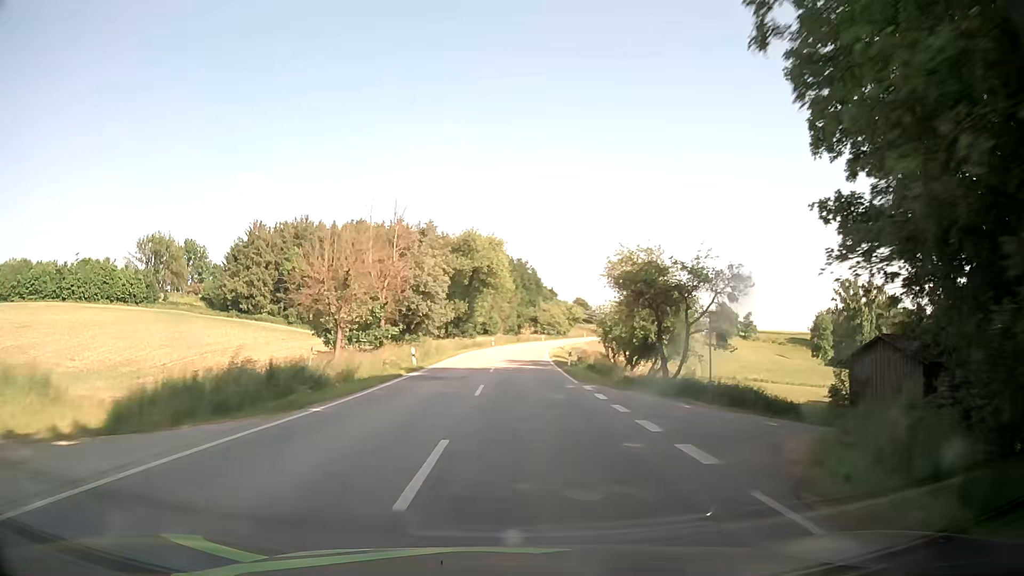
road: secondary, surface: asphalt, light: Day
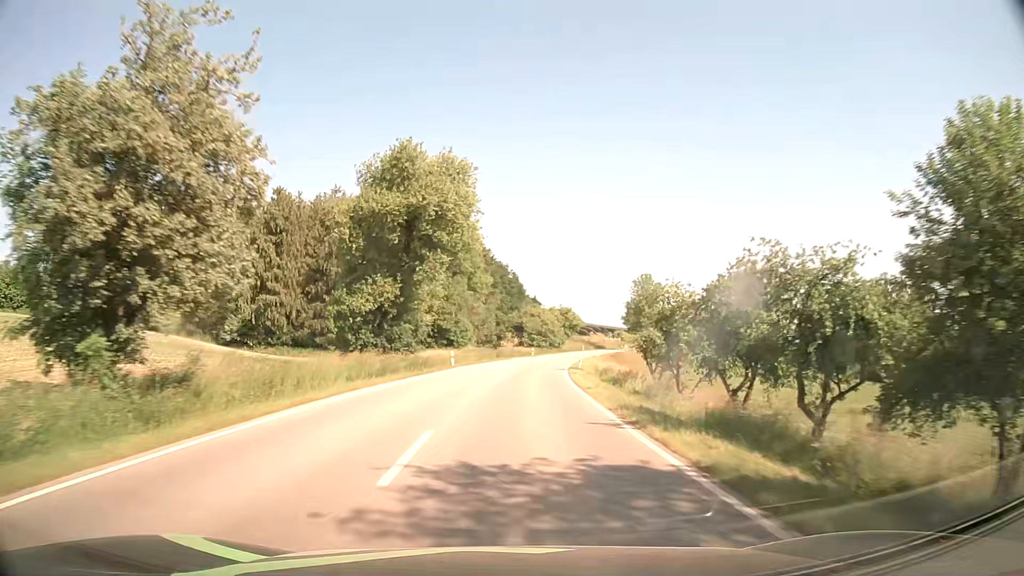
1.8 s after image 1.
(+0.6, +35.5) m; +2°
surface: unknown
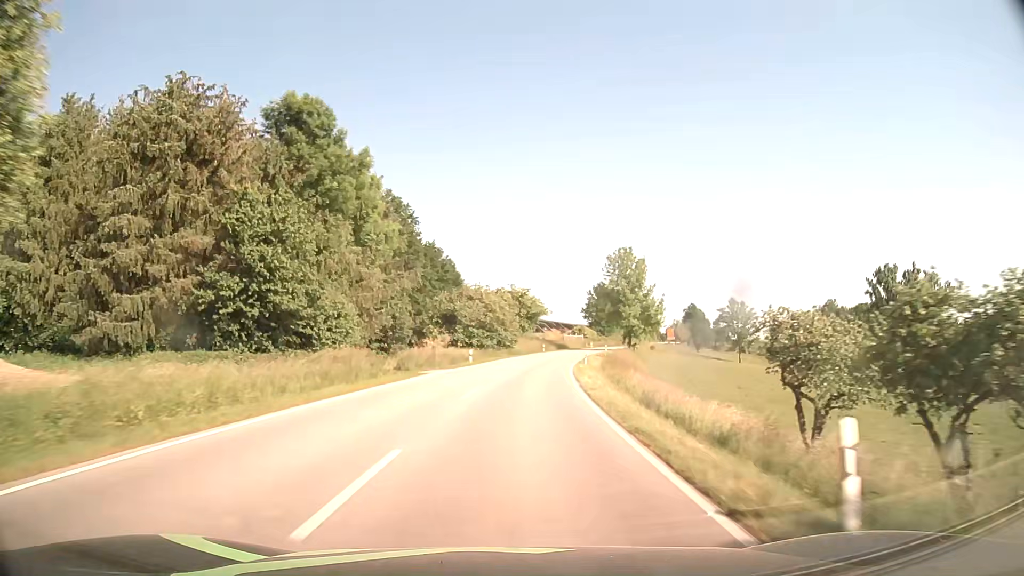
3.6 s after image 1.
(+1.4, +37.6) m; +5°
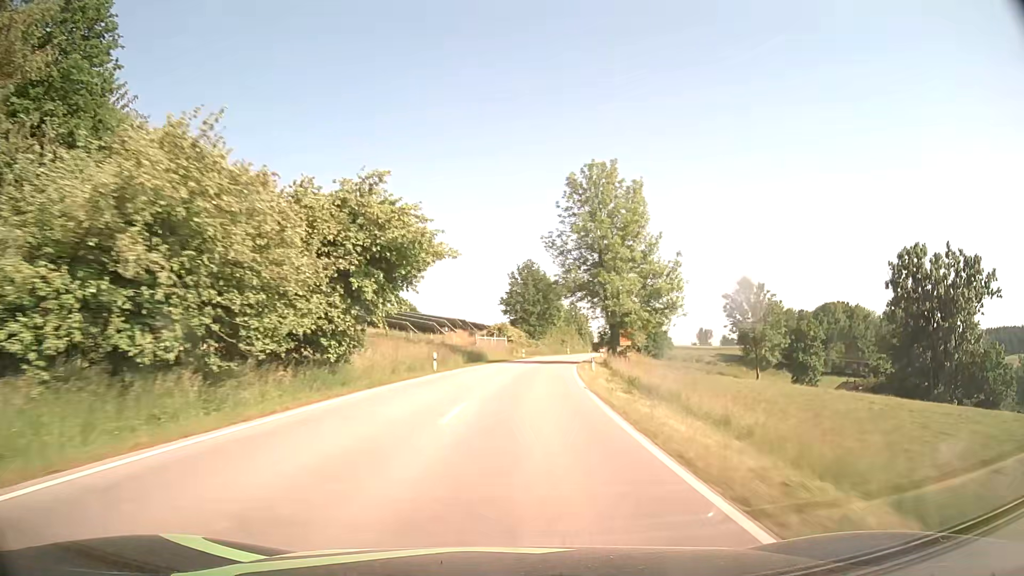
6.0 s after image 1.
(+3.6, +53.0) m; +8°
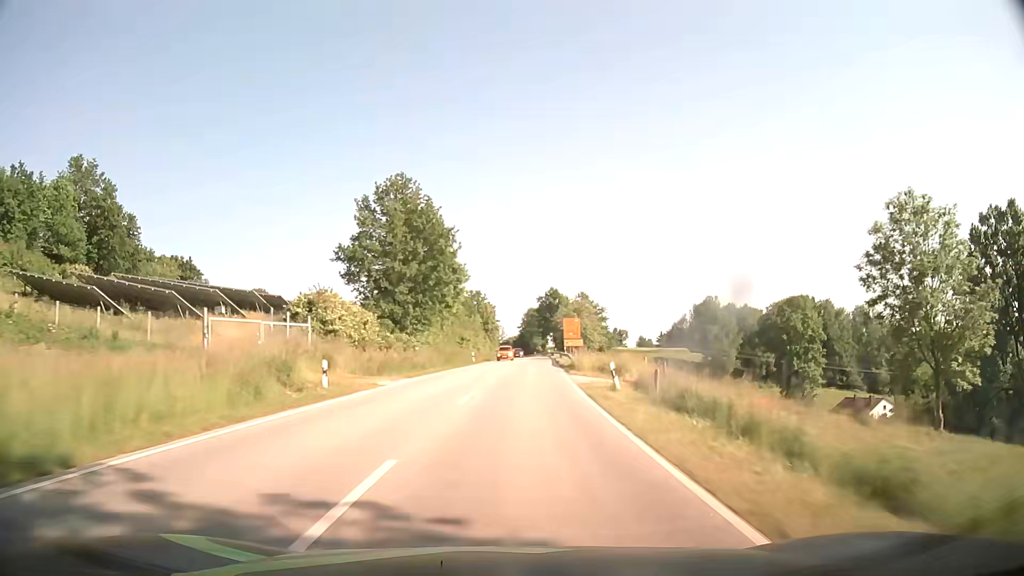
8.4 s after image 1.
(+3.9, +55.6) m; +8°
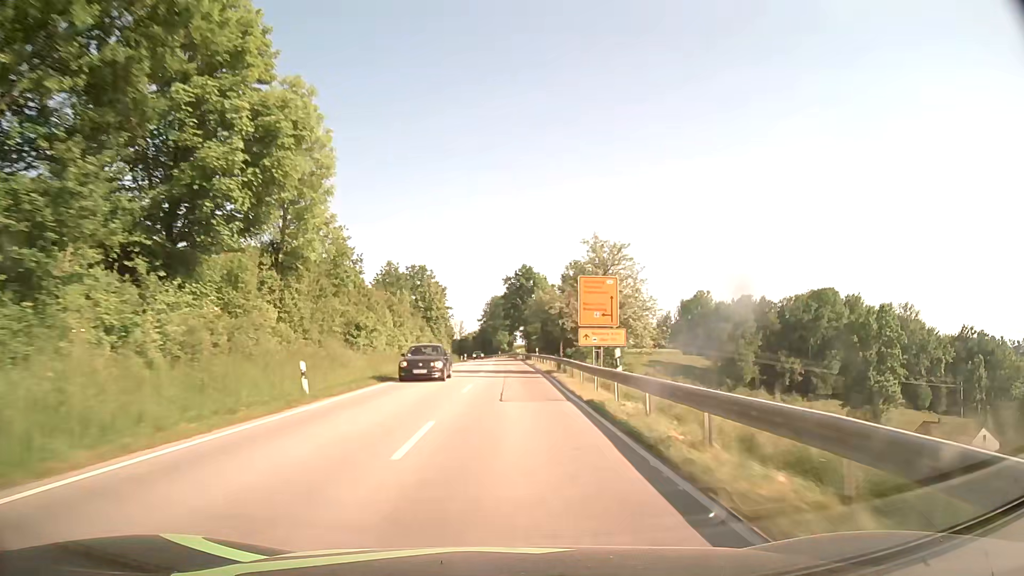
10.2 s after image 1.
(+1.8, +43.8) m; +3°
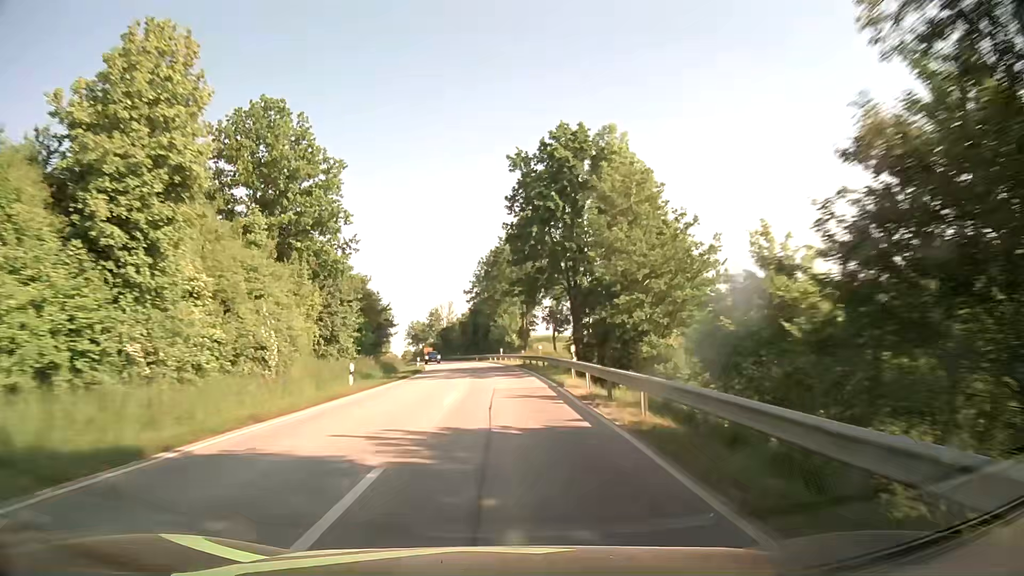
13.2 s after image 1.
(0.0, +76.5) m; 0°
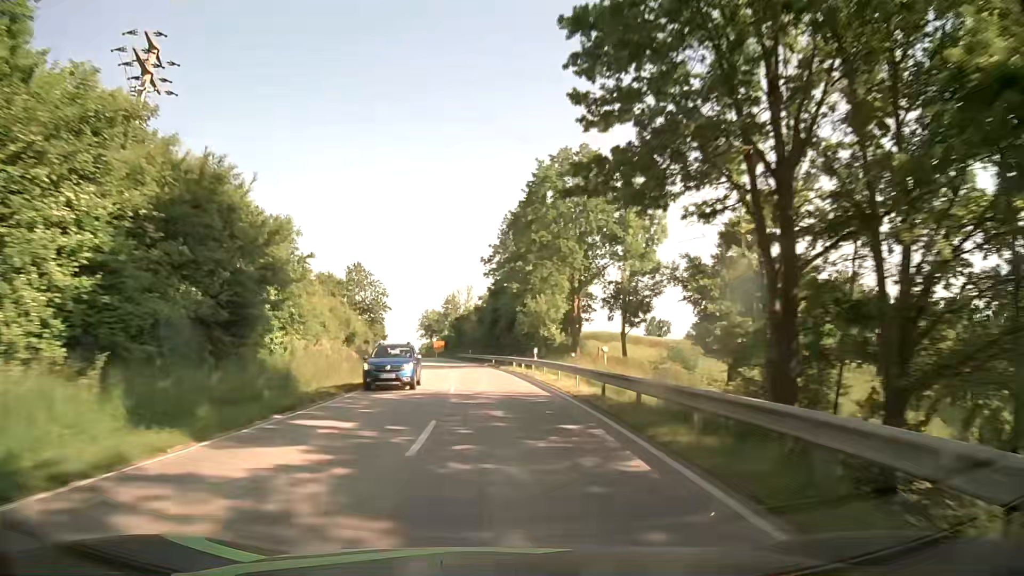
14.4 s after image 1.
(-0.6, +31.1) m; -3°
(0, +10) (0, +20) (-1, +30) (-2, +40) (-3, +50) (-4, +60) (-6, +70) (-7, +80) (-9, +89) (-11, +99) m
